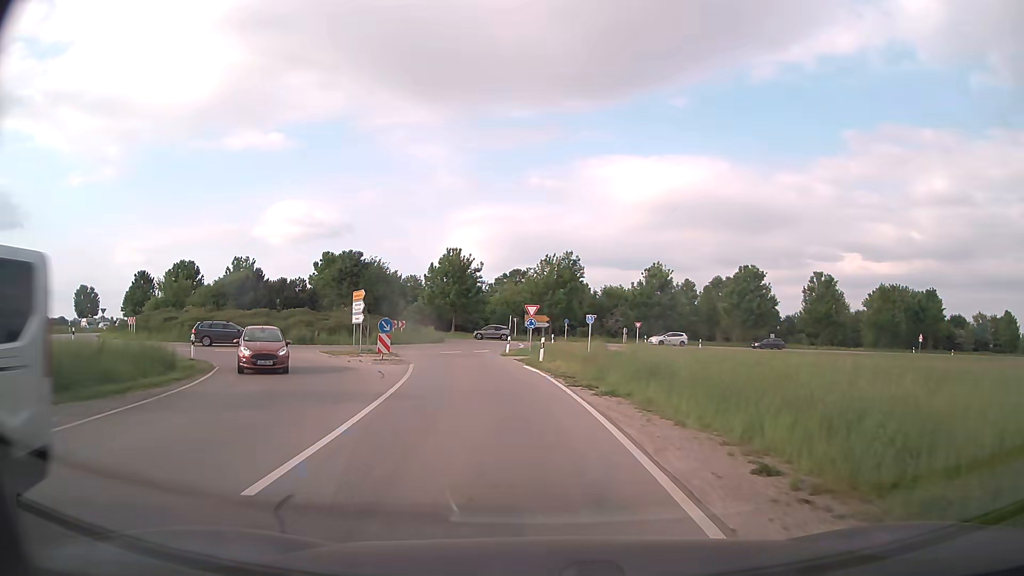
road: secondary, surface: asphalt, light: Day
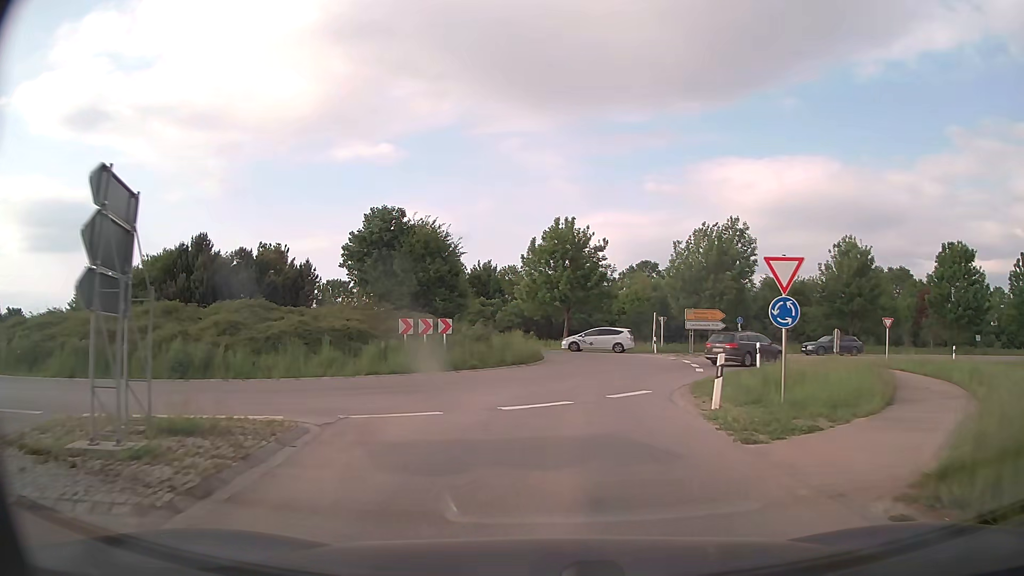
(-2.5, +27.3) m; -9°
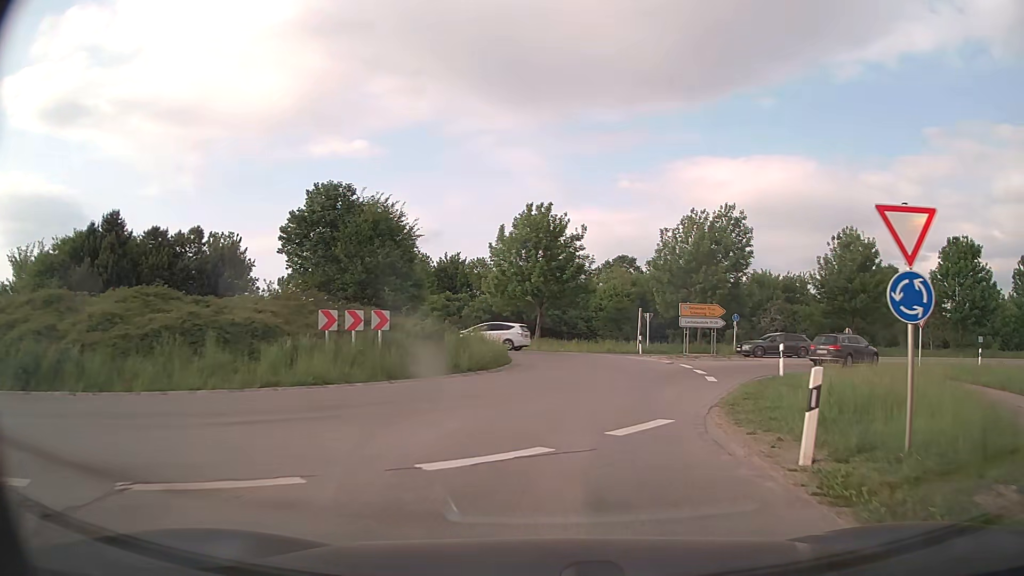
(+0.1, +5.7) m; +2°
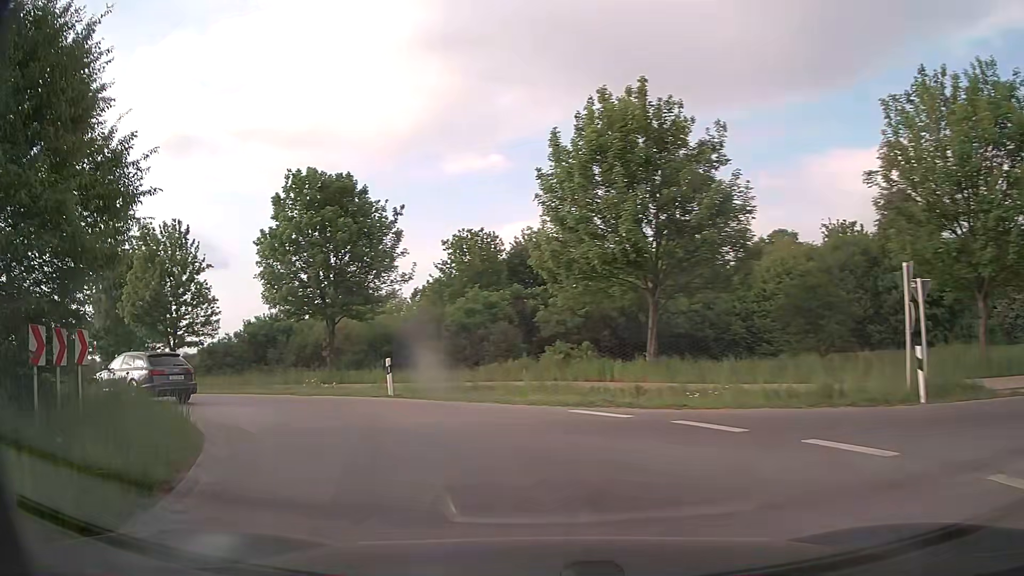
(+2.0, +27.0) m; -11°
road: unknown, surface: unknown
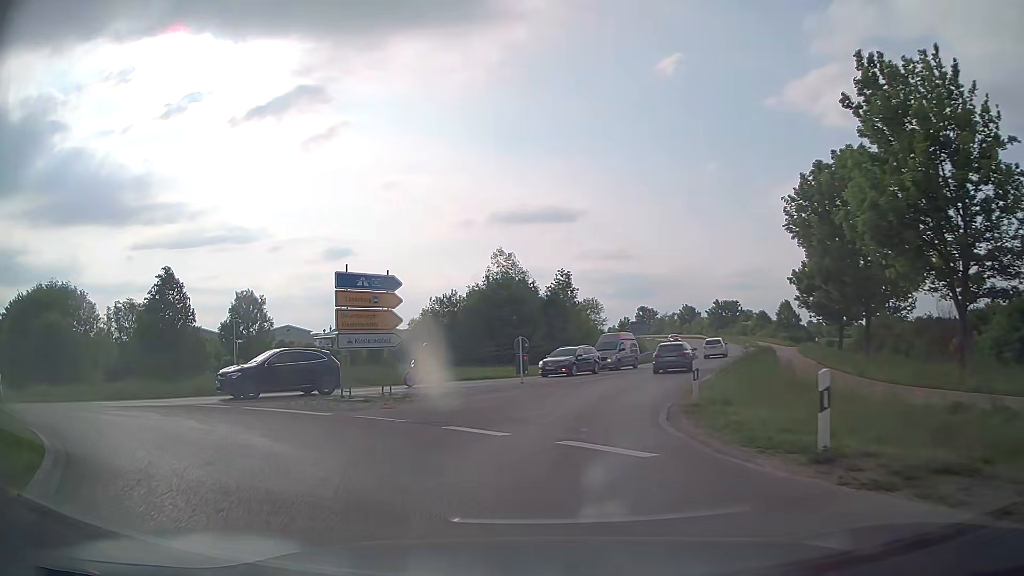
(-12.7, +19.4) m; -64°
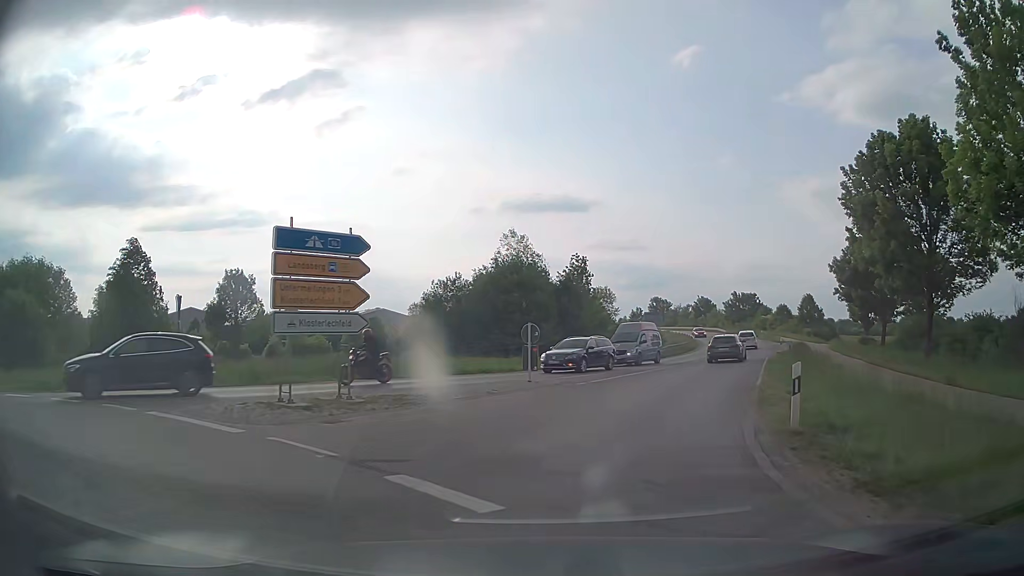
(-0.2, +5.3) m; 0°
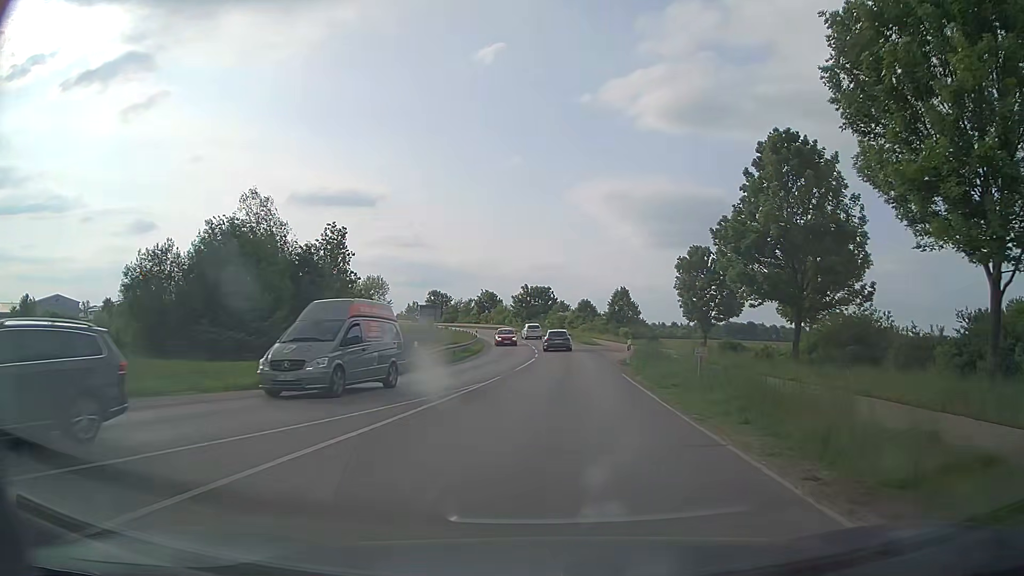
(+2.7, +17.9) m; +18°
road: secondary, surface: asphalt
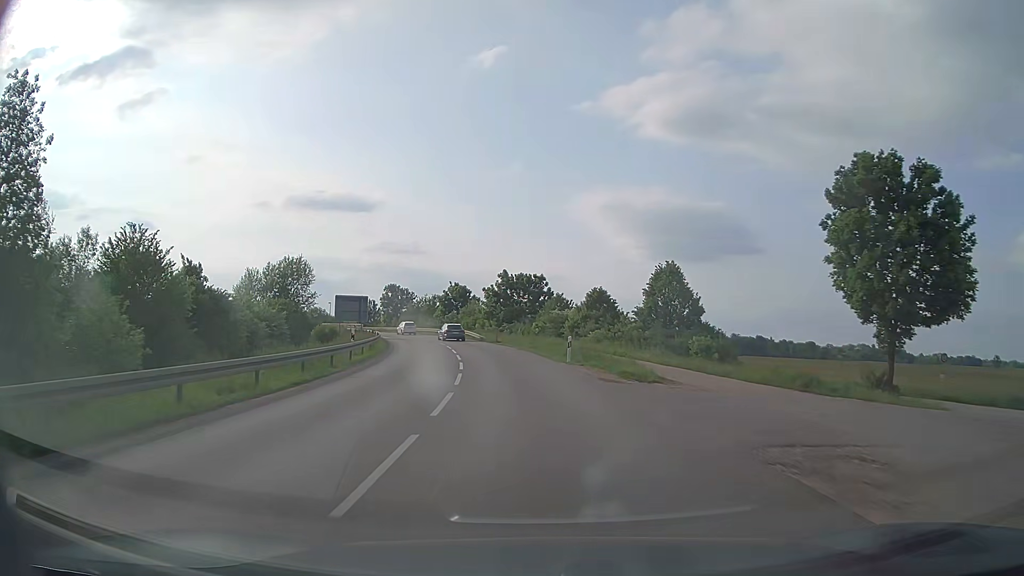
(+1.3, +39.8) m; +1°
(0, +10) (-1, +20) (-2, +30) (-4, +40) (-6, +50) (-8, +59) (-11, +69) (-14, +78) (-18, +87) (-23, +96) m
